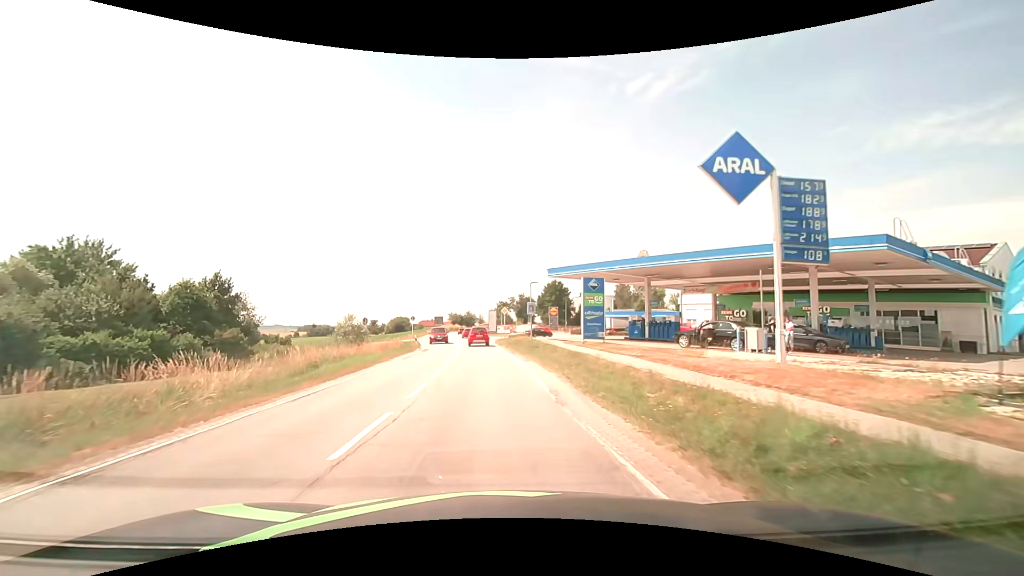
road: secondary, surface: asphalt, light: Day
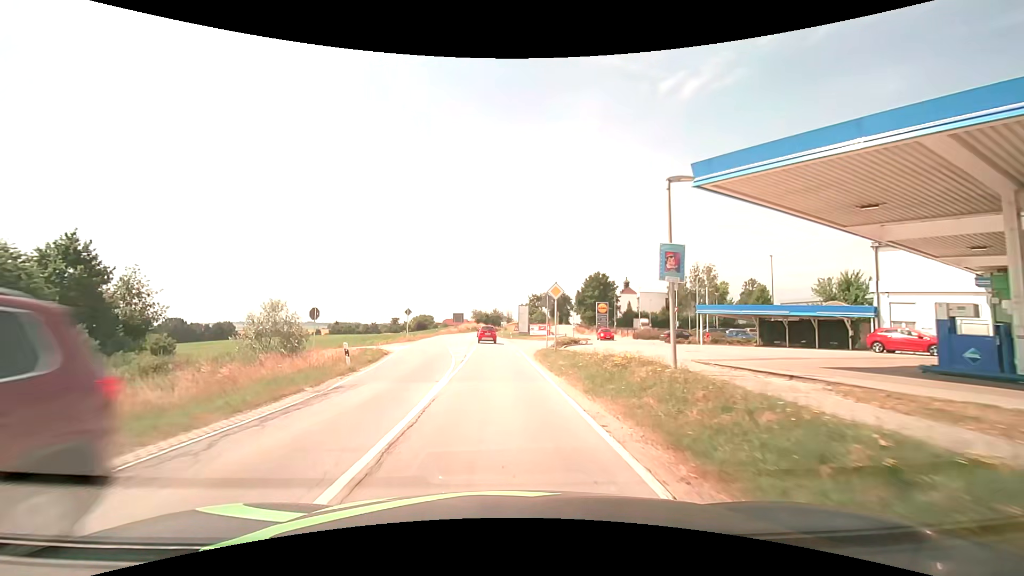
(-1.1, +25.5) m; -3°
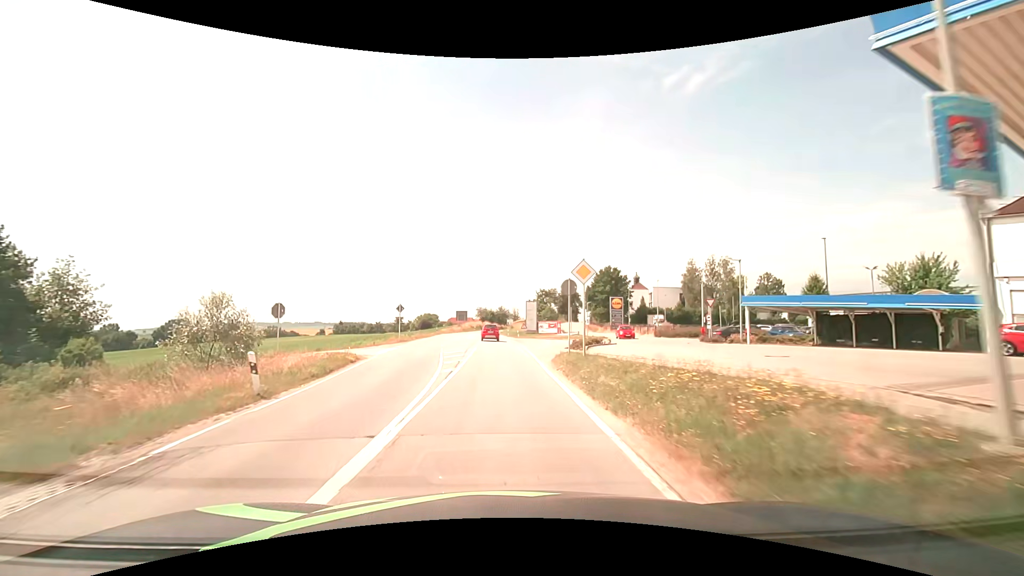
(0.0, +6.9) m; -1°
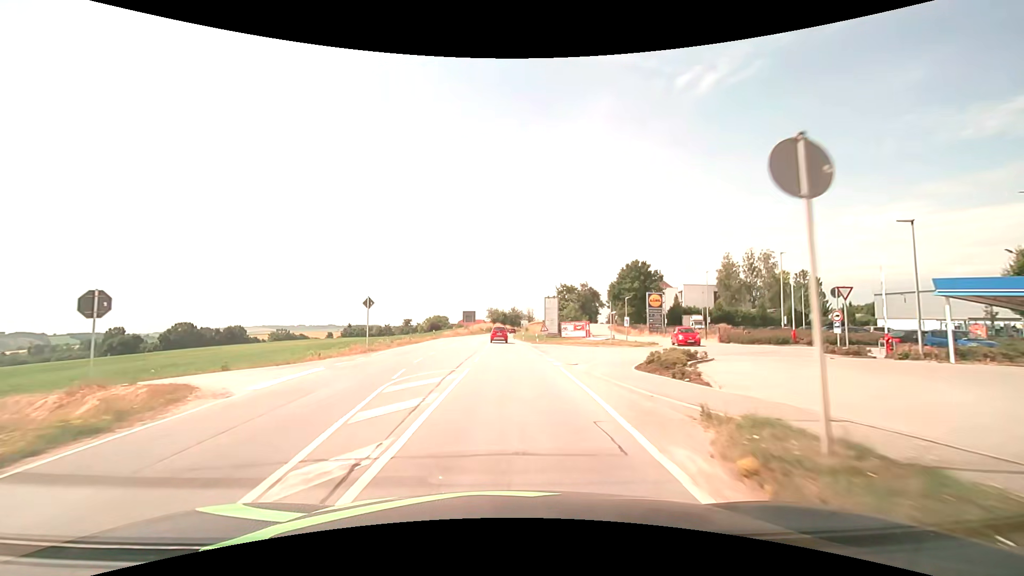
(-0.2, +14.6) m; -1°
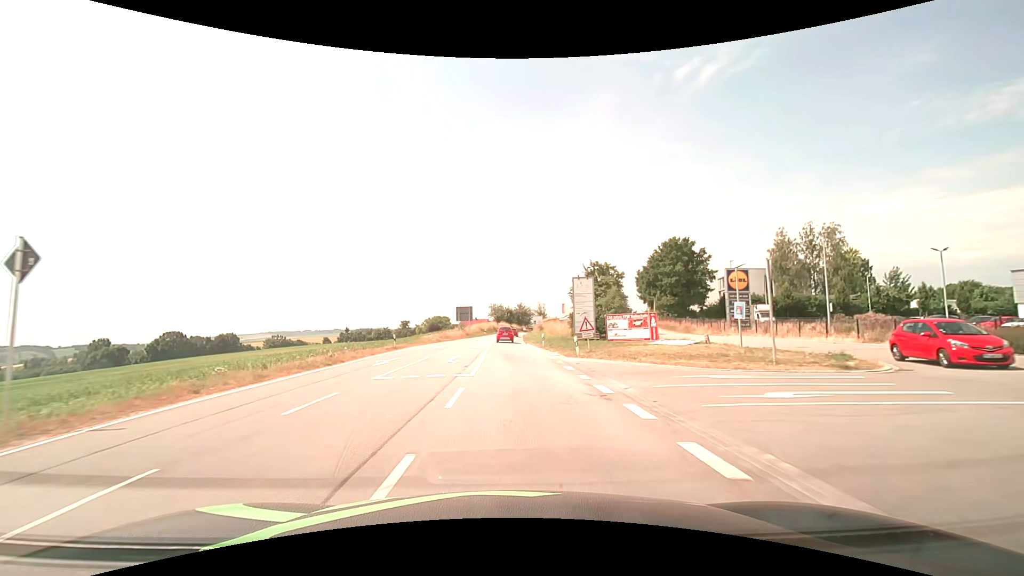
(-0.2, +23.0) m; -1°
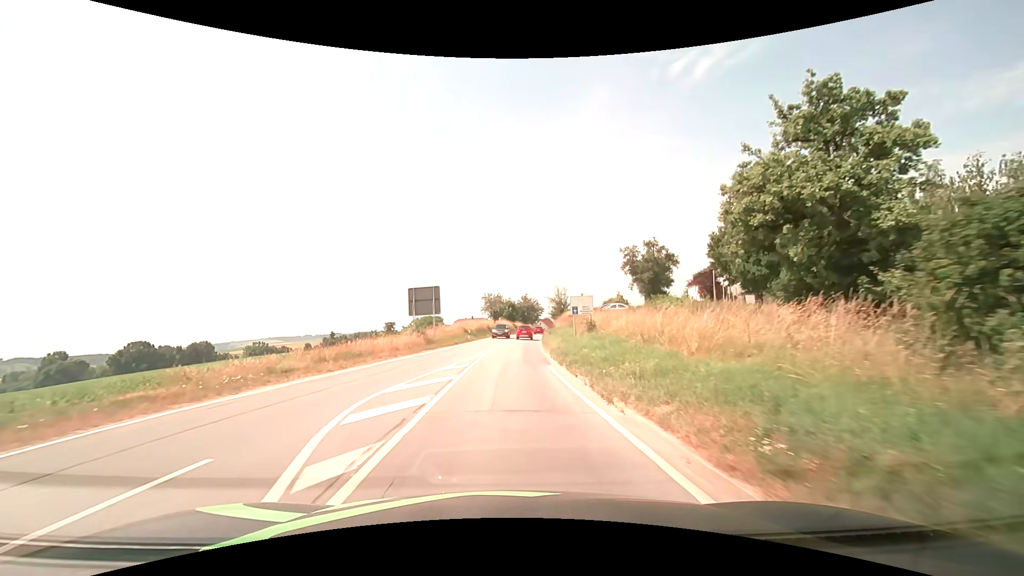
(0.0, +37.4) m; 0°
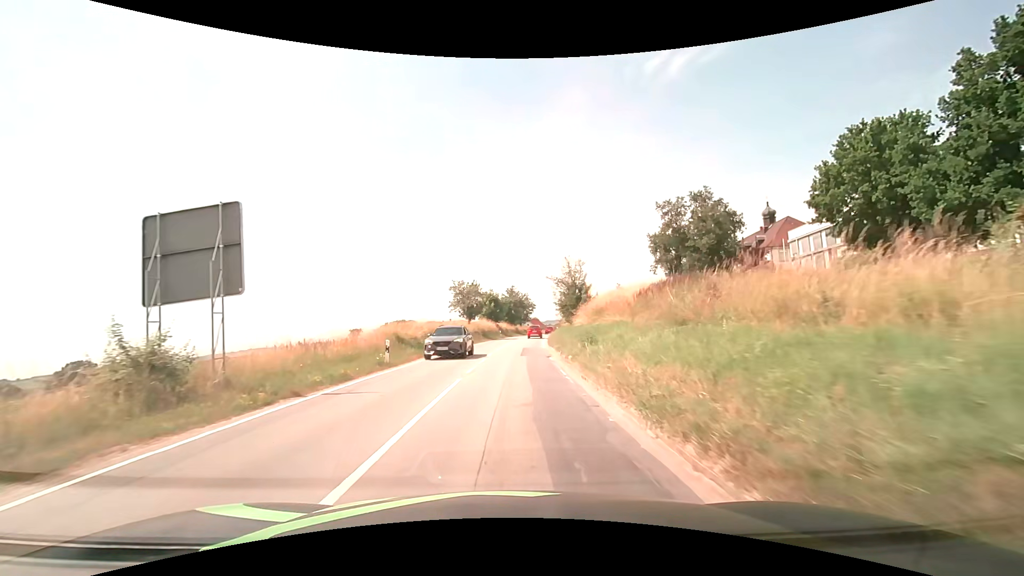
(+0.3, +27.3) m; +2°
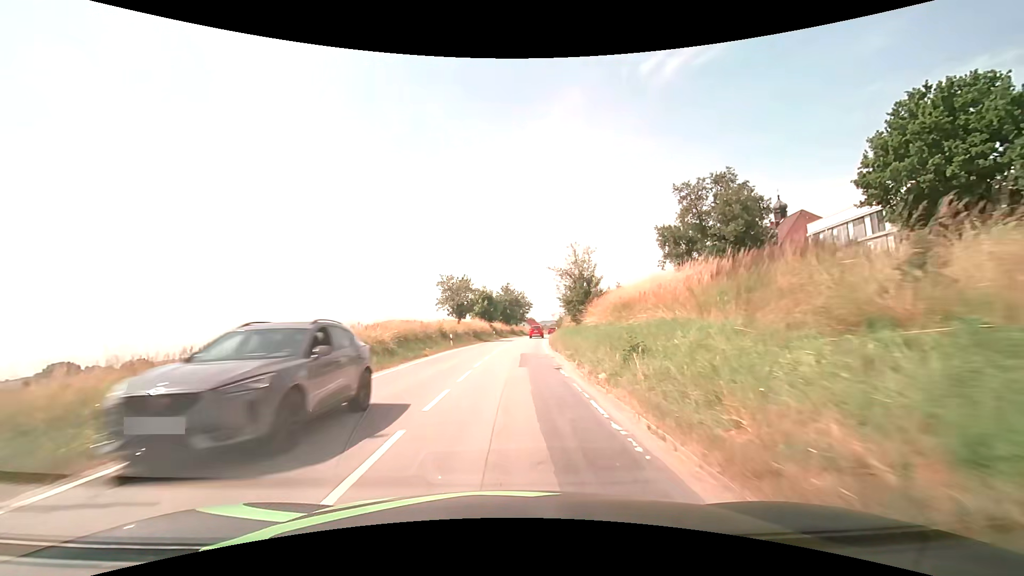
(0.0, +6.7) m; 0°
(0, +10) (0, +20) (+1, +30) (+1, +40) (+2, +50) (+3, +60) (+4, +70) (+6, +80) (+7, +90) (+9, +99) m
